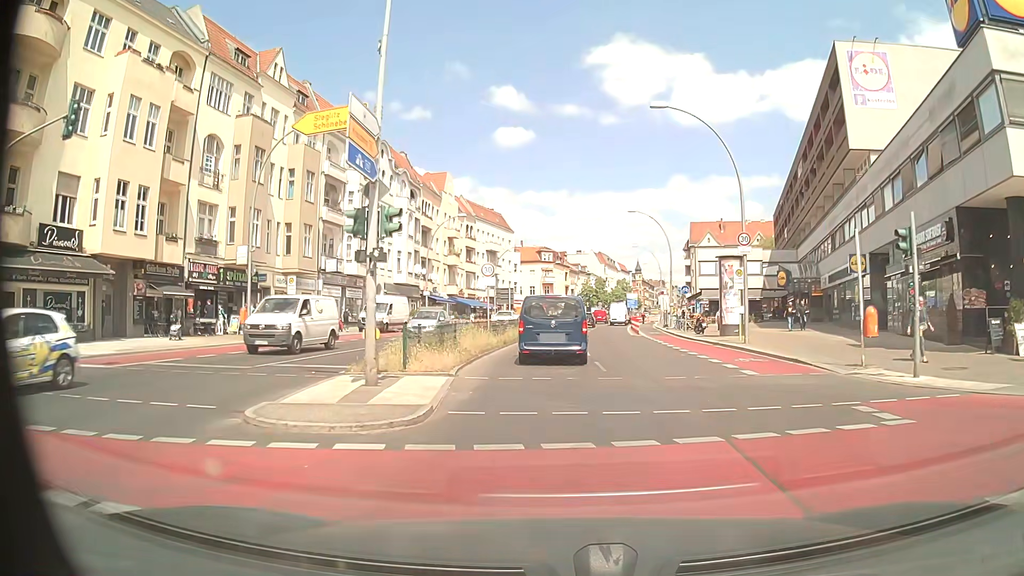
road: primary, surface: asphalt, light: Day
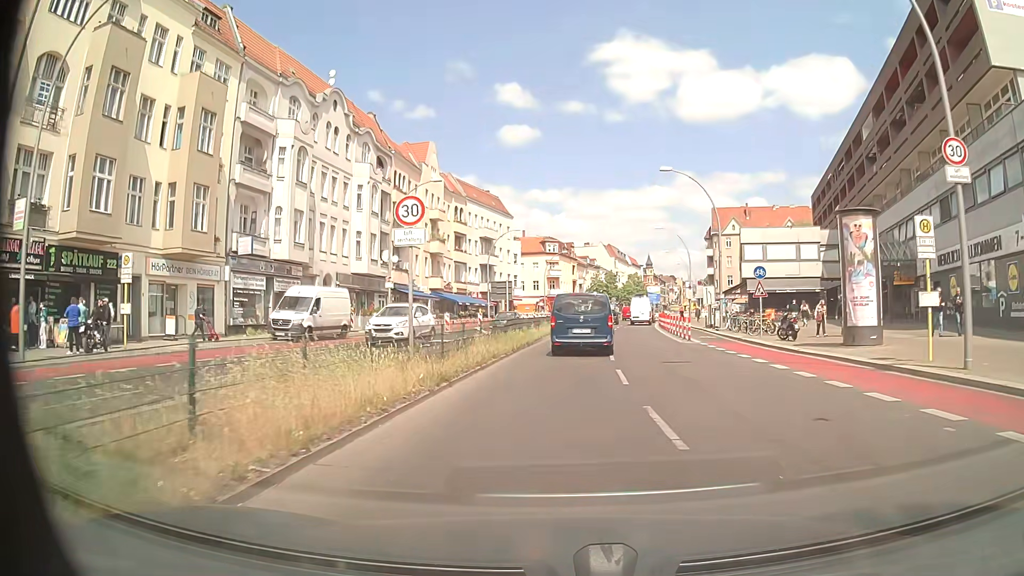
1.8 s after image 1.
(-0.1, +16.0) m; -1°
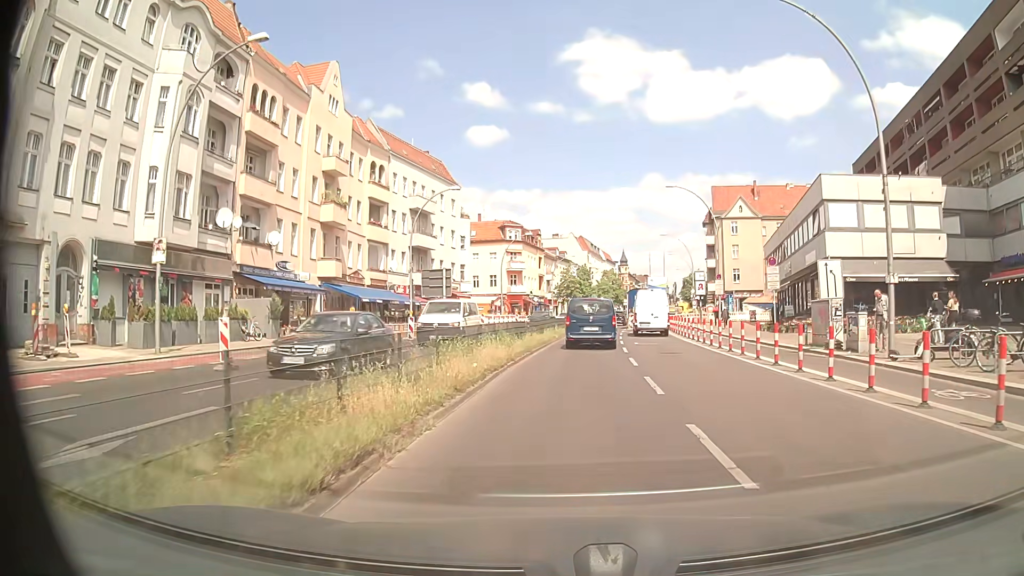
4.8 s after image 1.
(+0.6, +25.5) m; +3°
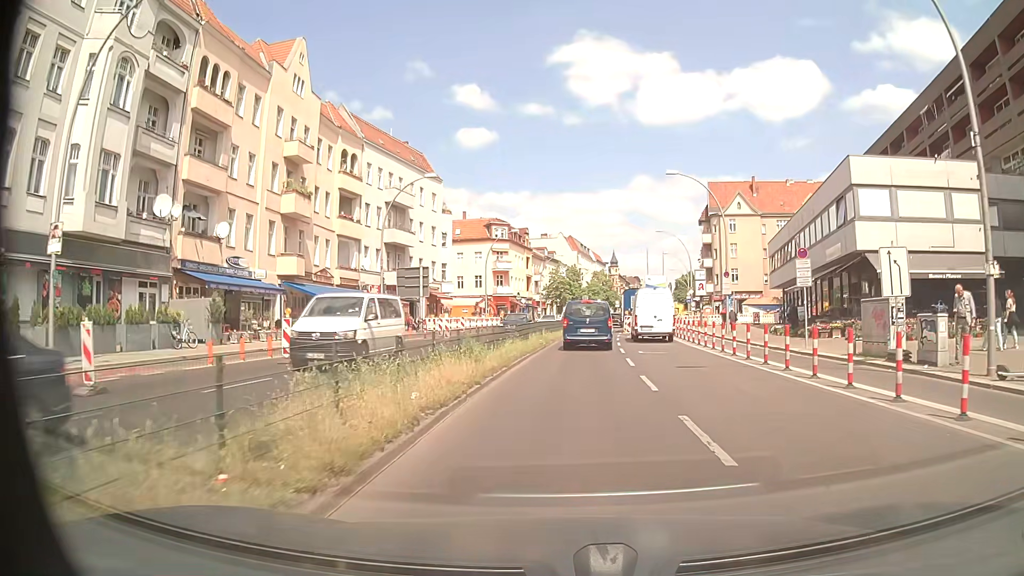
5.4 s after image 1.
(+0.1, +5.2) m; +2°
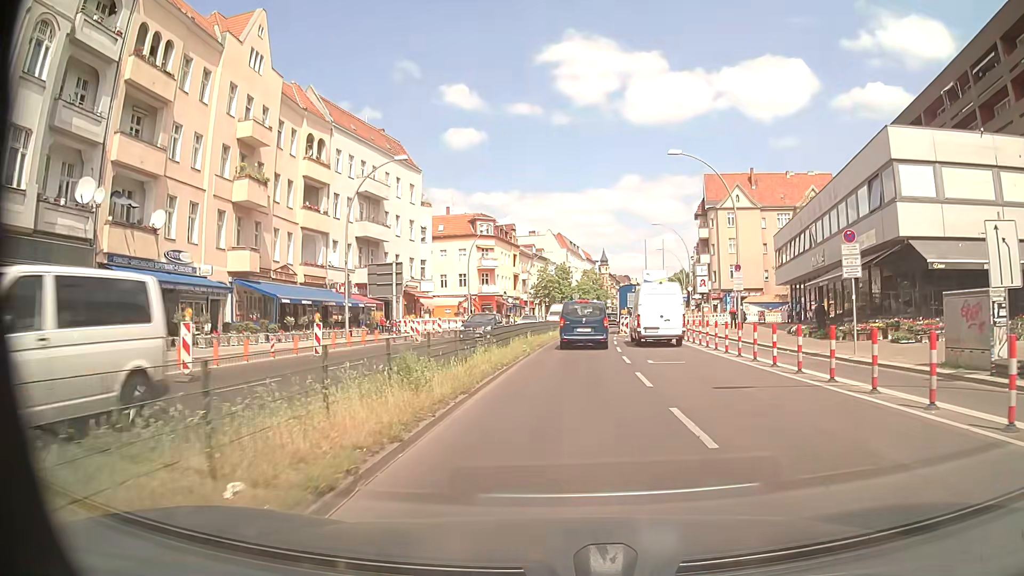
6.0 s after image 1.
(0.0, +5.3) m; 0°
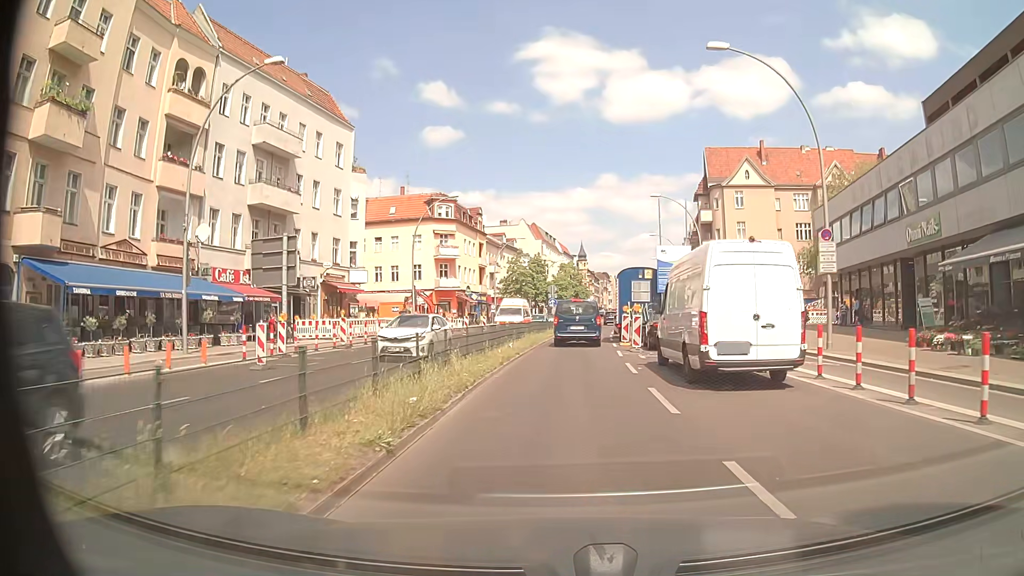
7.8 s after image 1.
(+0.3, +15.7) m; +2°
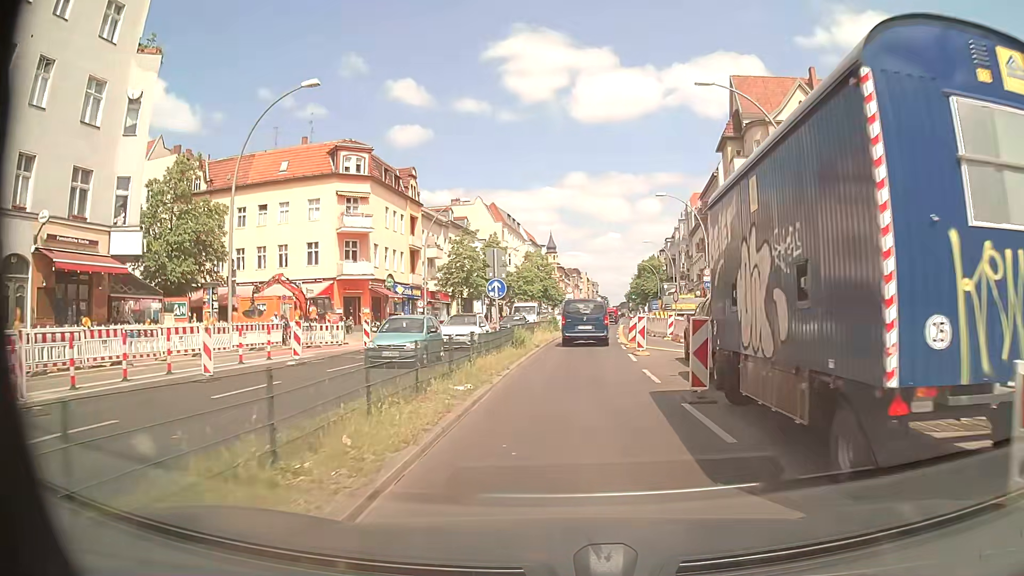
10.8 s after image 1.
(+0.6, +26.3) m; +3°
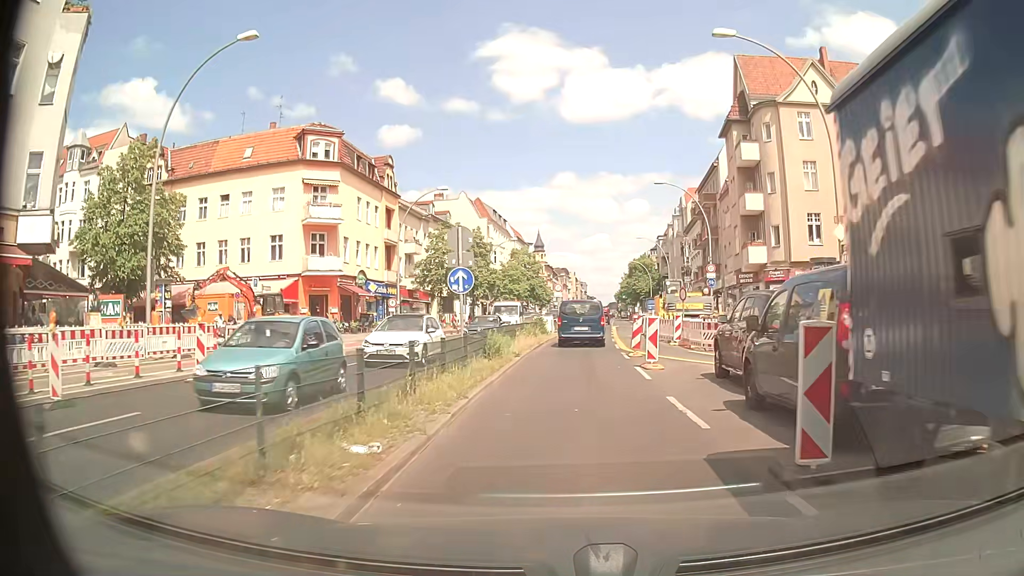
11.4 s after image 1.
(+0.1, +5.2) m; +1°
(0, +10) (+1, +20) (+1, +30) (+2, +40) (+3, +50) (+4, +60) (+5, +70) (+6, +80) (+6, +90) (+7, +100) m
